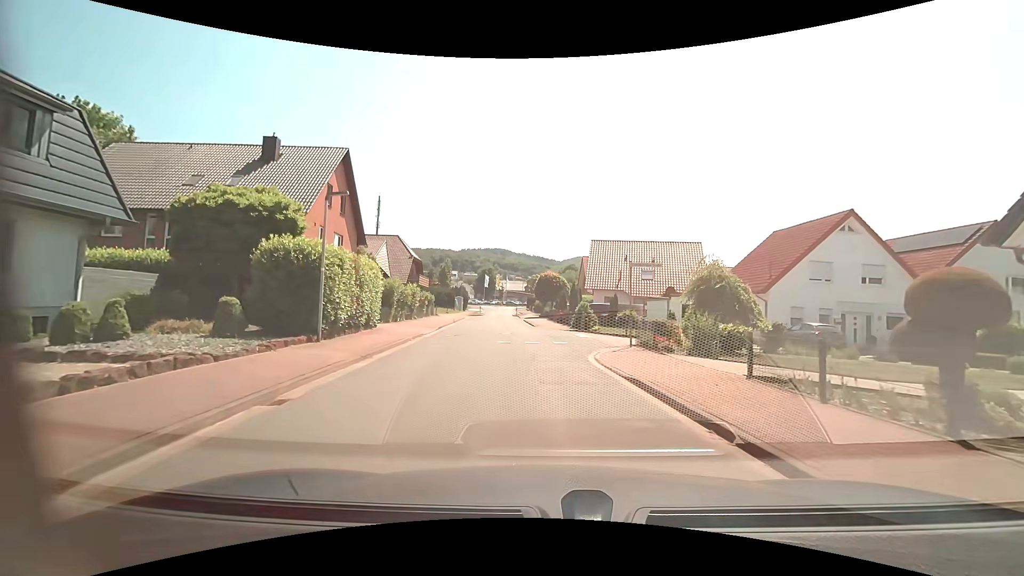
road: residential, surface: asphalt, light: Day
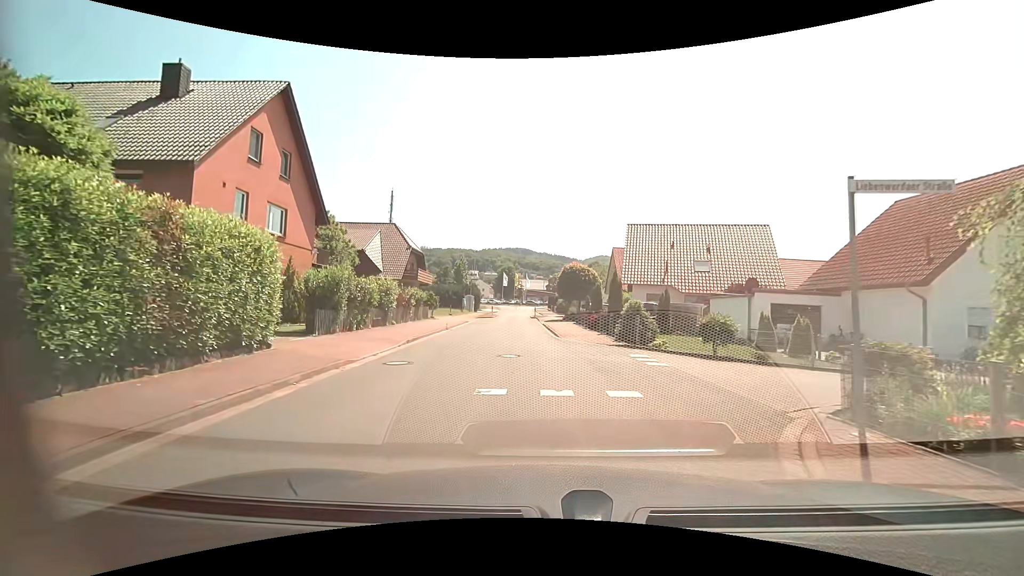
(-0.2, +9.9) m; -3°
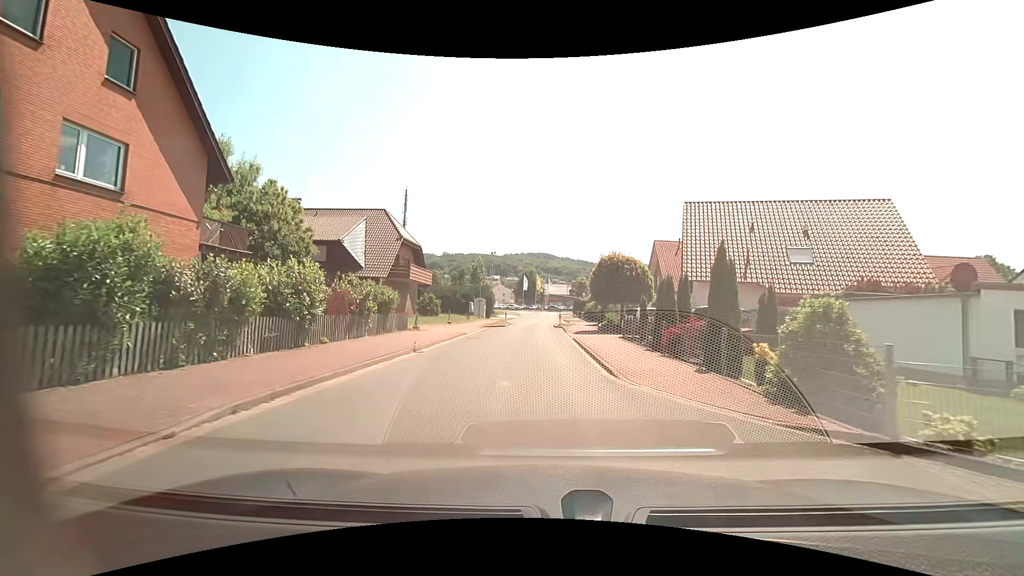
(-0.3, +11.2) m; -2°
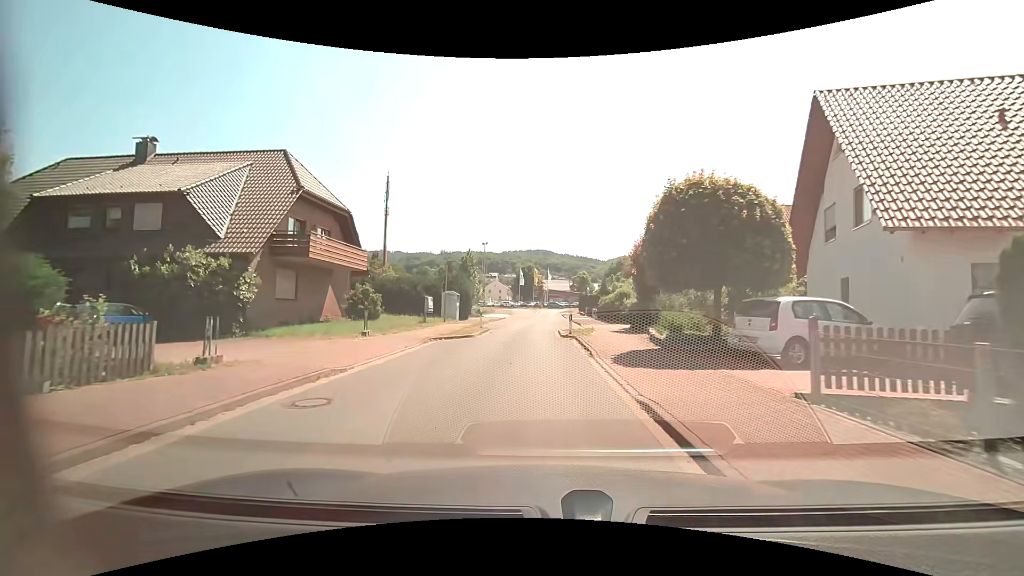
(+0.1, +16.7) m; 0°
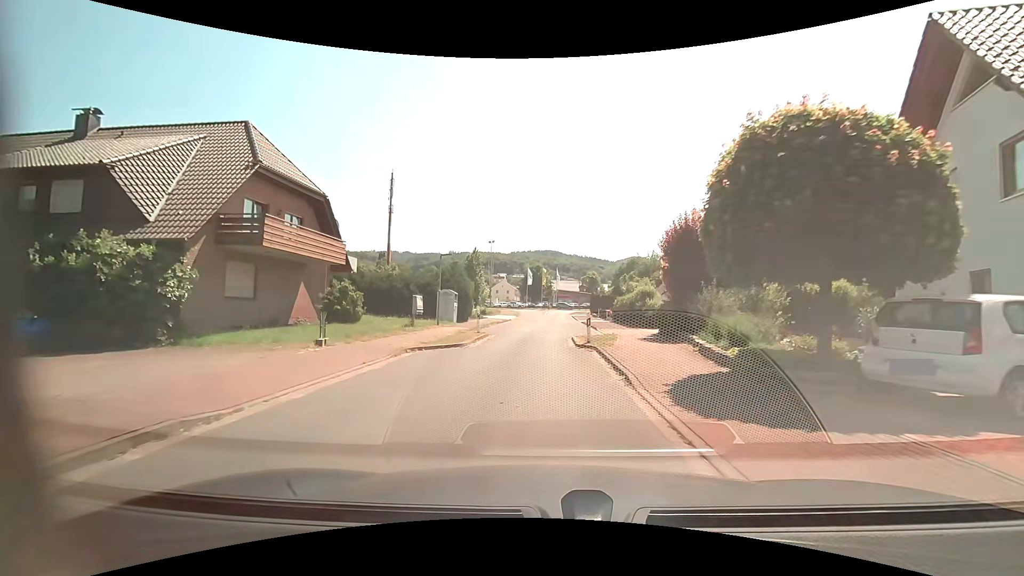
(0.0, +4.5) m; -1°
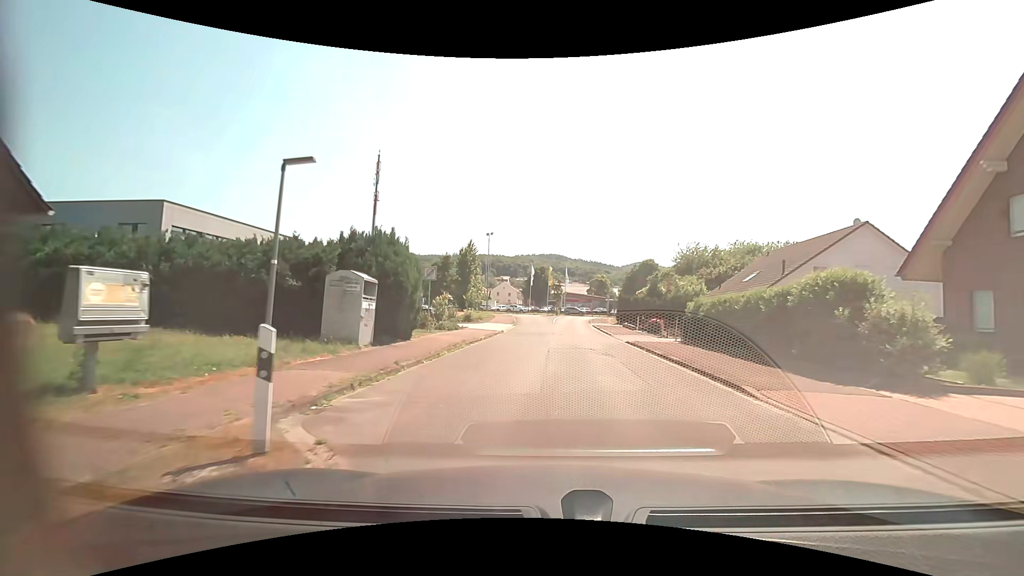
(-0.7, +18.5) m; -1°
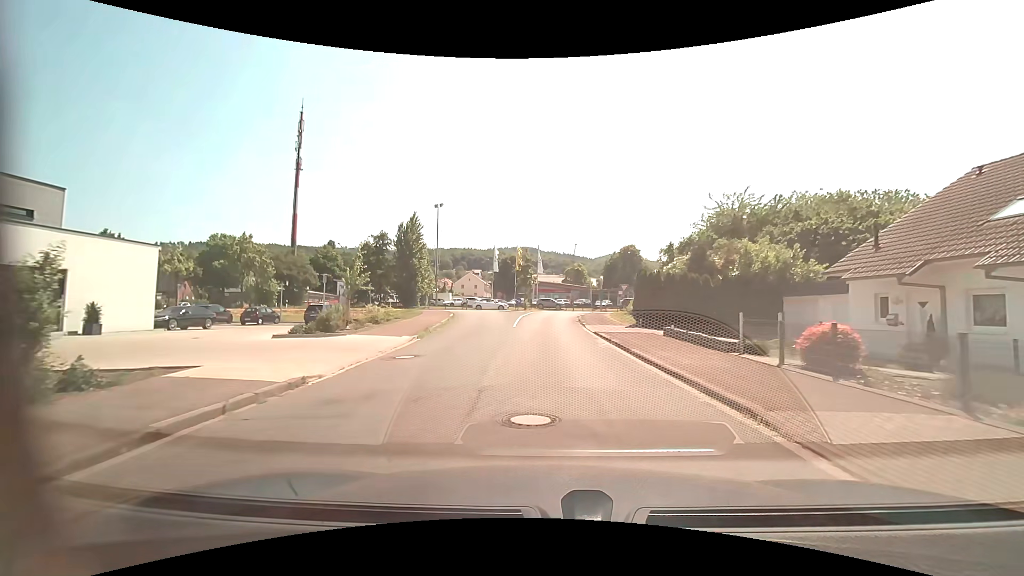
(+1.3, +23.8) m; +3°
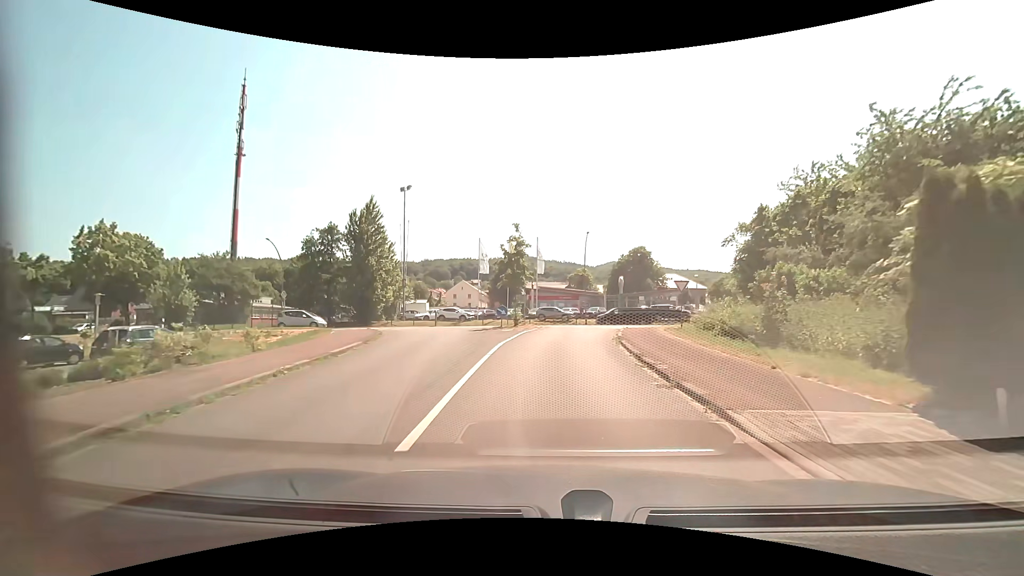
(0.0, +19.2) m; 0°
(0, +10) (0, +20) (+1, +30) (+1, +40) (-4, +48) (-14, +51) (-24, +52) (-34, +51) (-44, +51) (-54, +51) m
